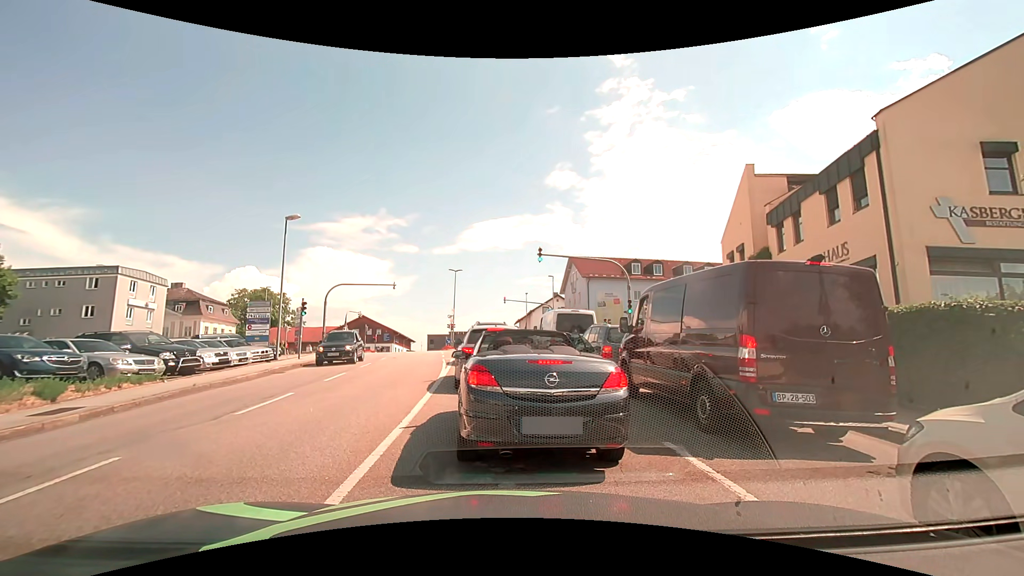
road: tertiary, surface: asphalt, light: Day
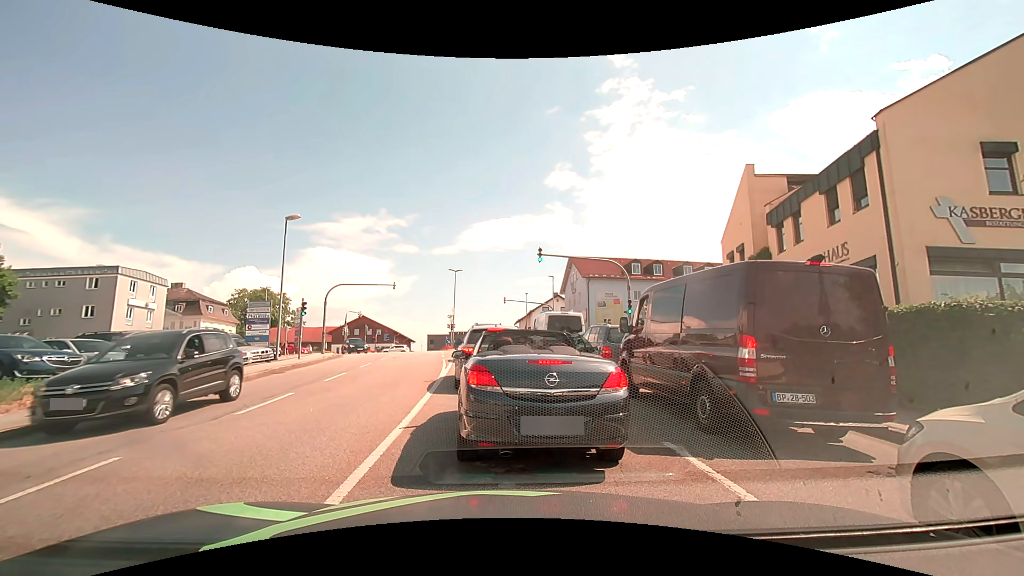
(0.0, 0.0) m; 0°
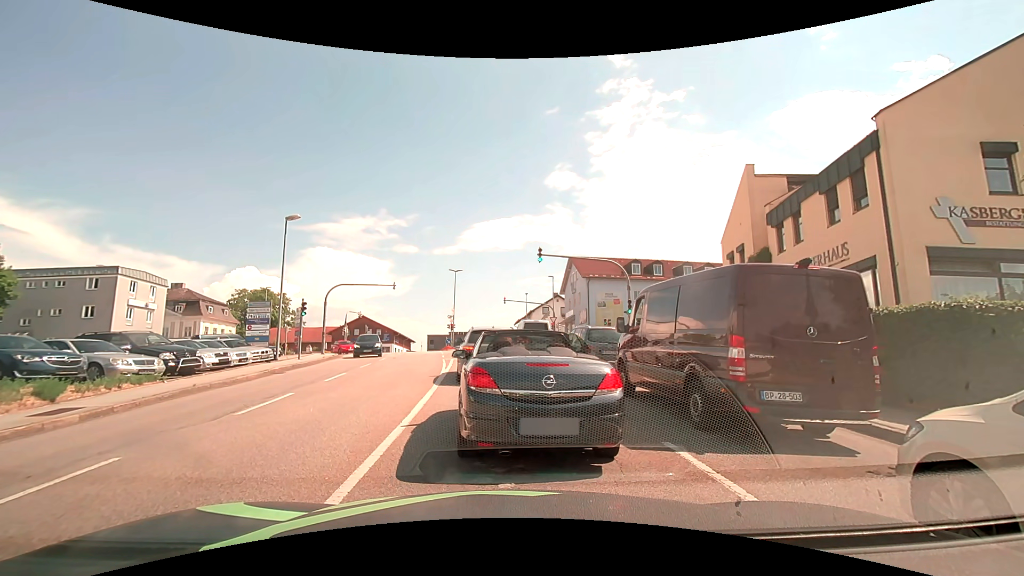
(0.0, 0.0) m; 0°
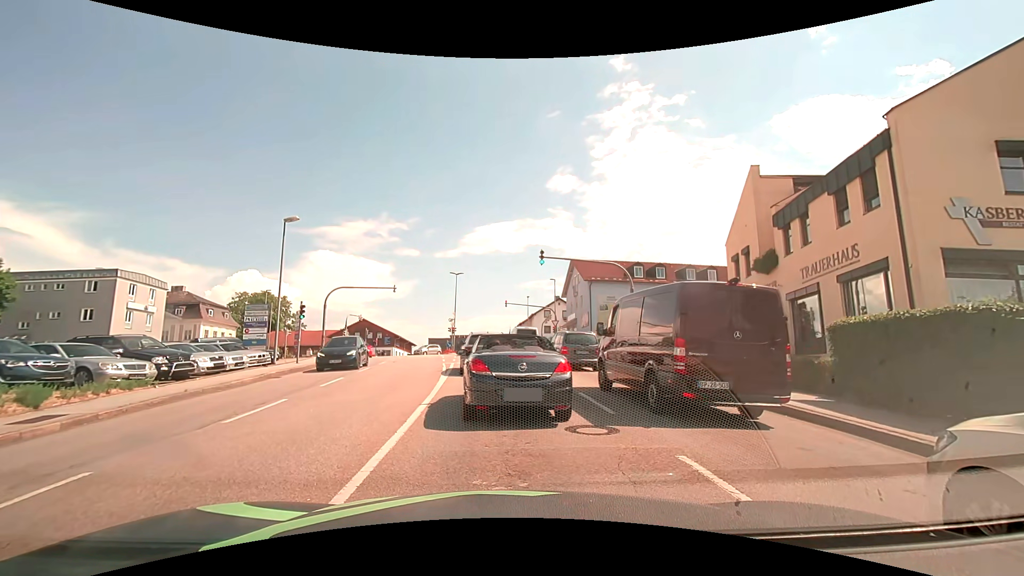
(0.0, +0.5) m; 0°
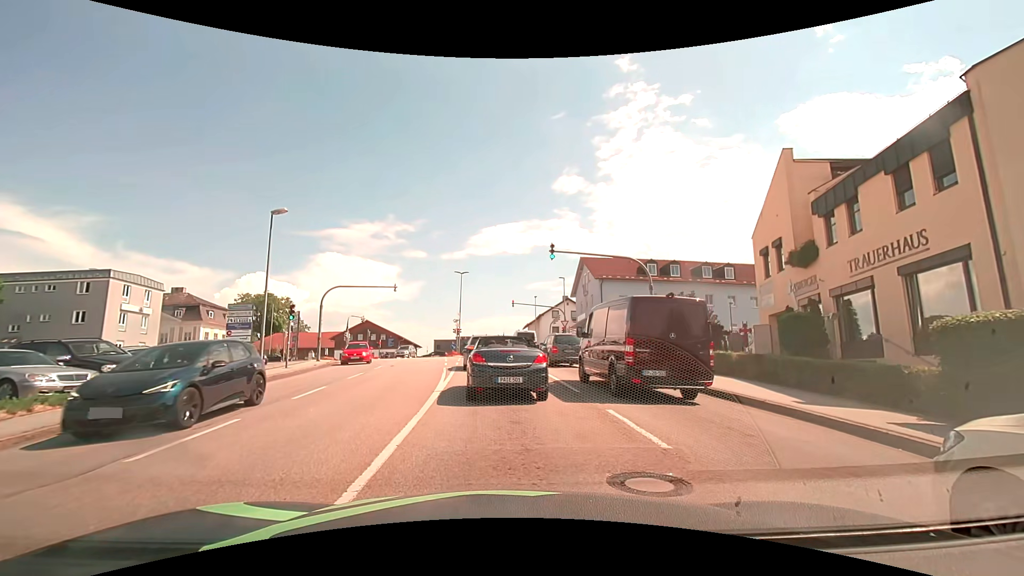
(0.0, +2.7) m; -1°
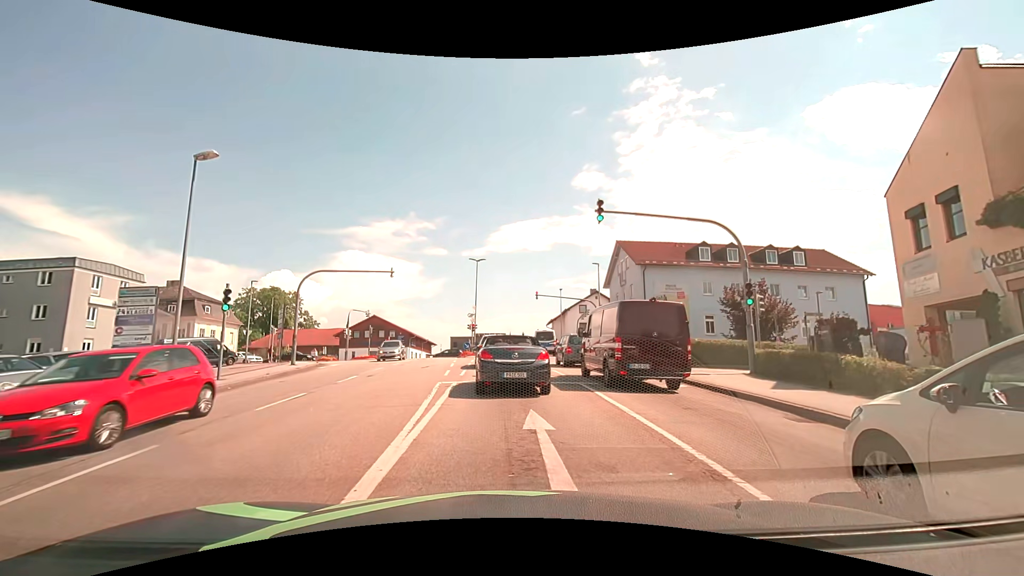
(-0.2, +8.7) m; -2°
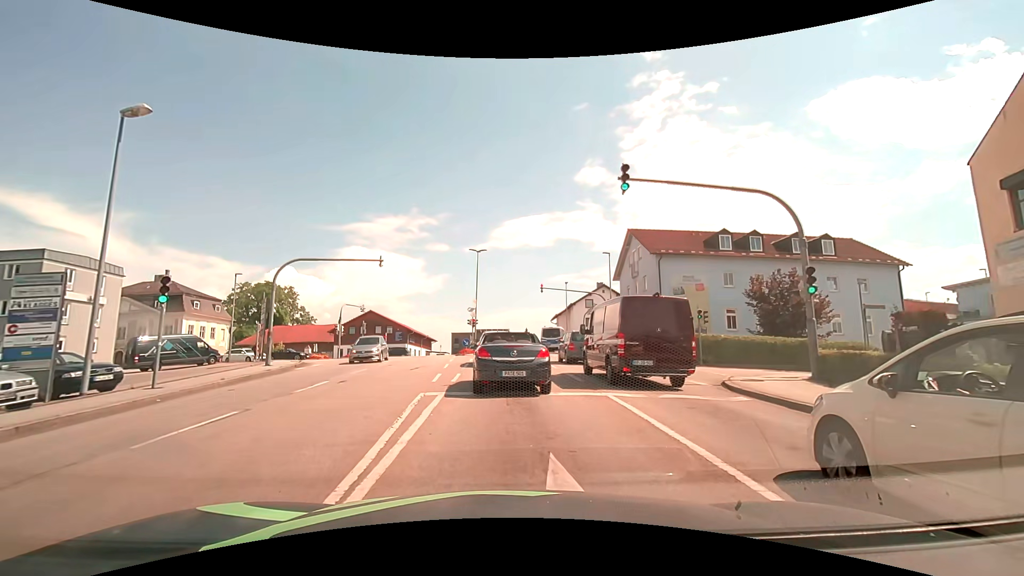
(0.0, +3.5) m; -1°
